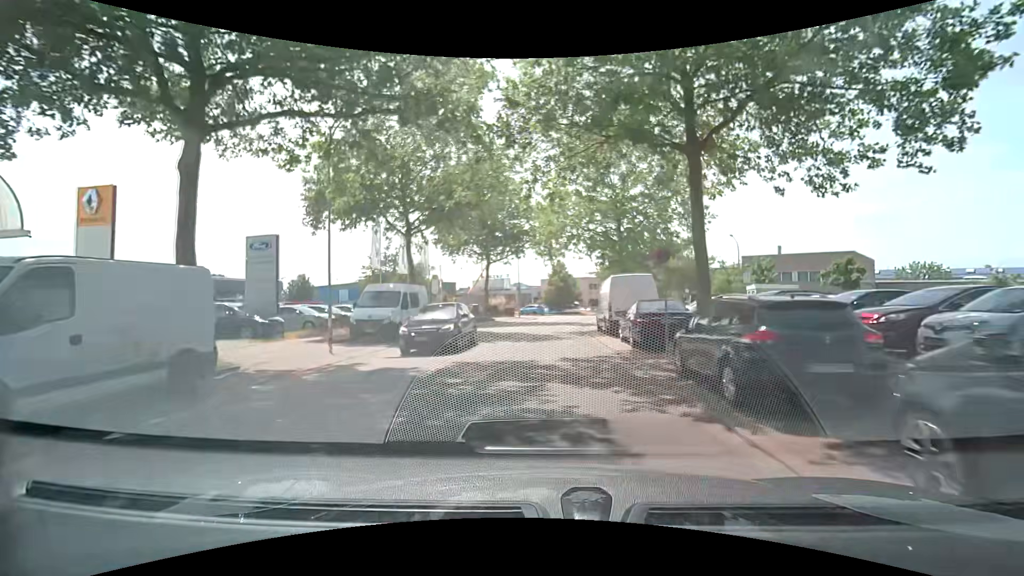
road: tertiary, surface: asphalt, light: Day
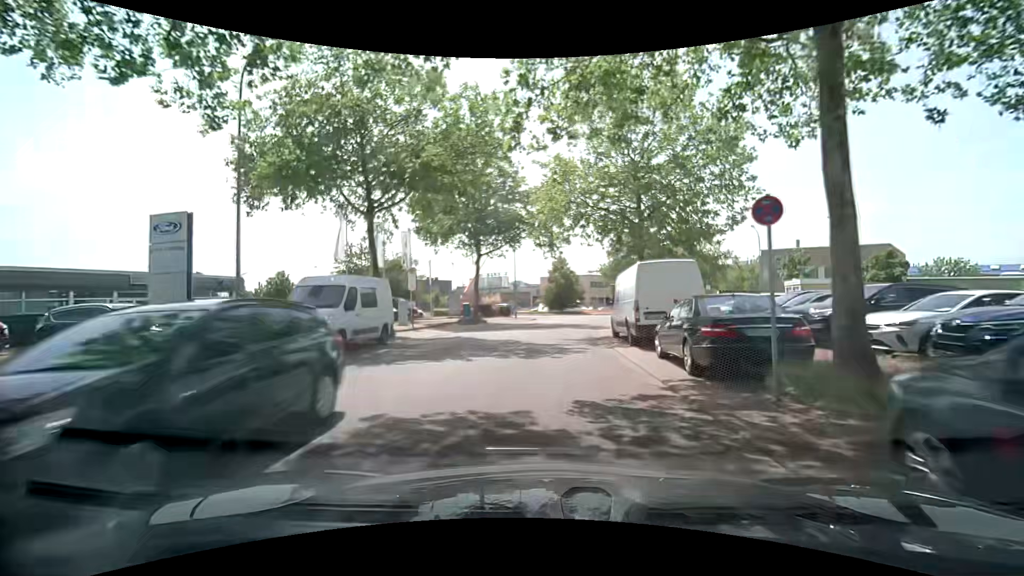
(0.0, +5.8) m; 0°
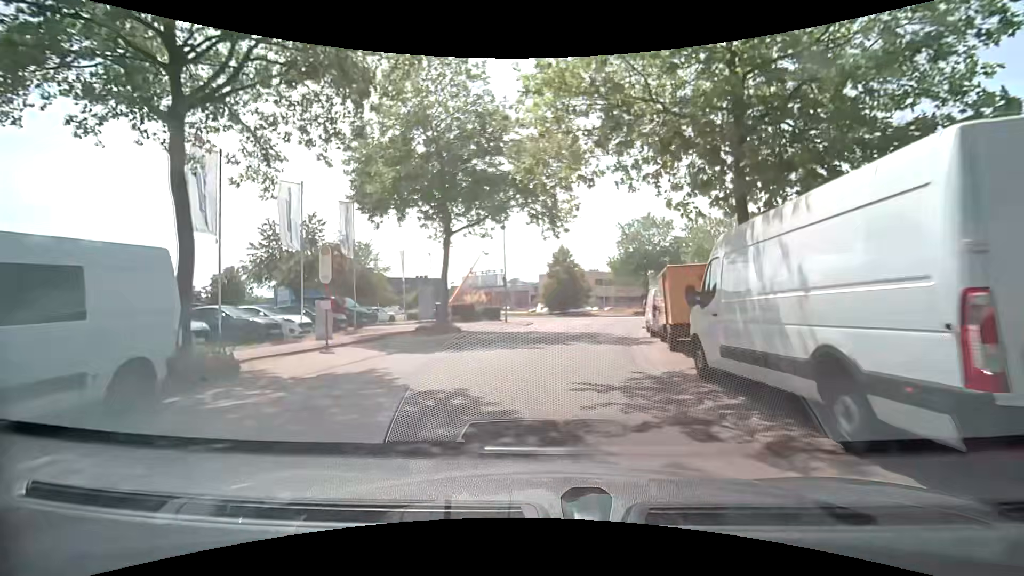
(+0.2, +11.1) m; 0°
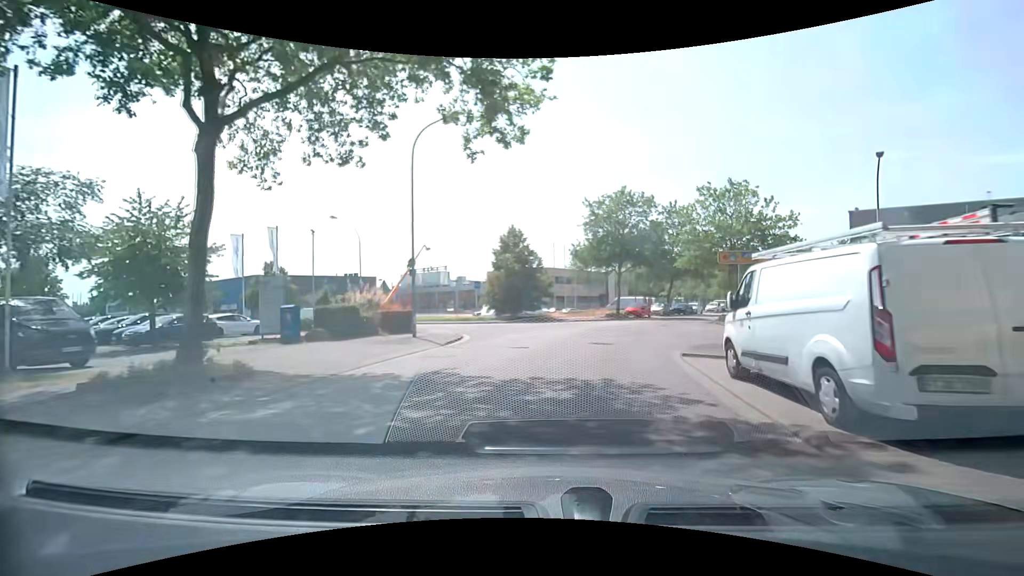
(+0.4, +14.9) m; +5°
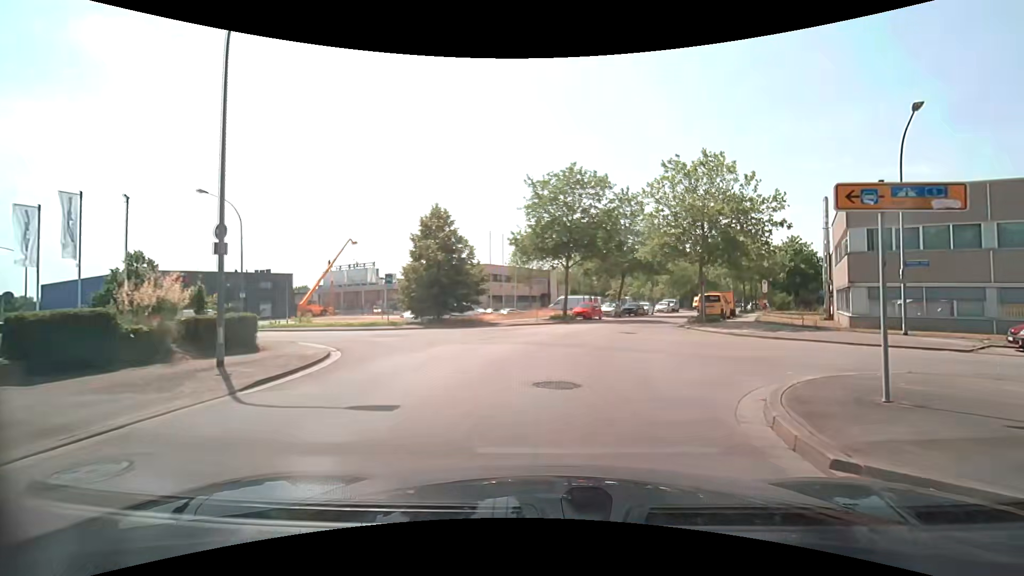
(+0.5, +8.5) m; +7°
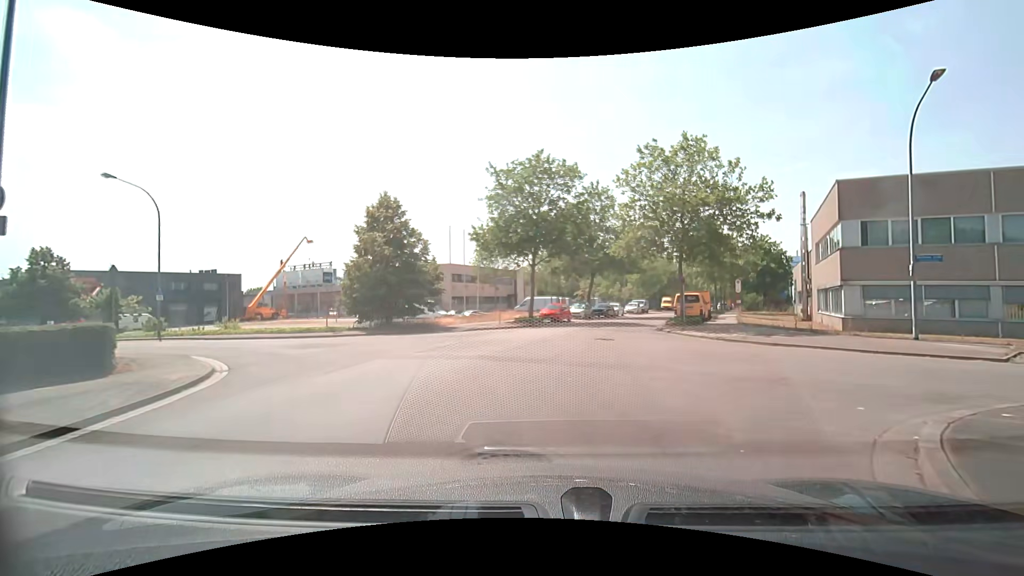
(+0.1, +3.7) m; +3°
